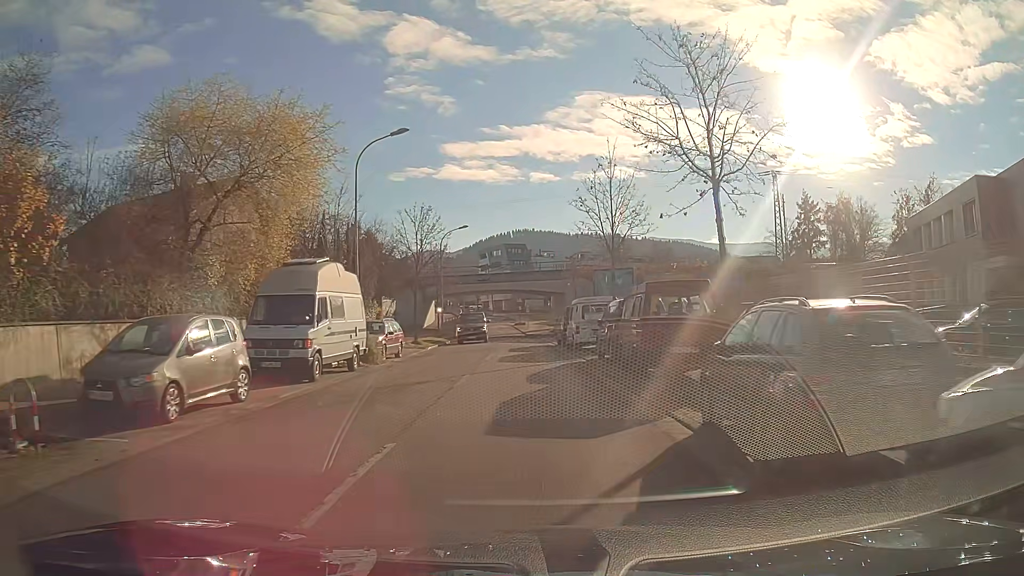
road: secondary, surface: asphalt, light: Day
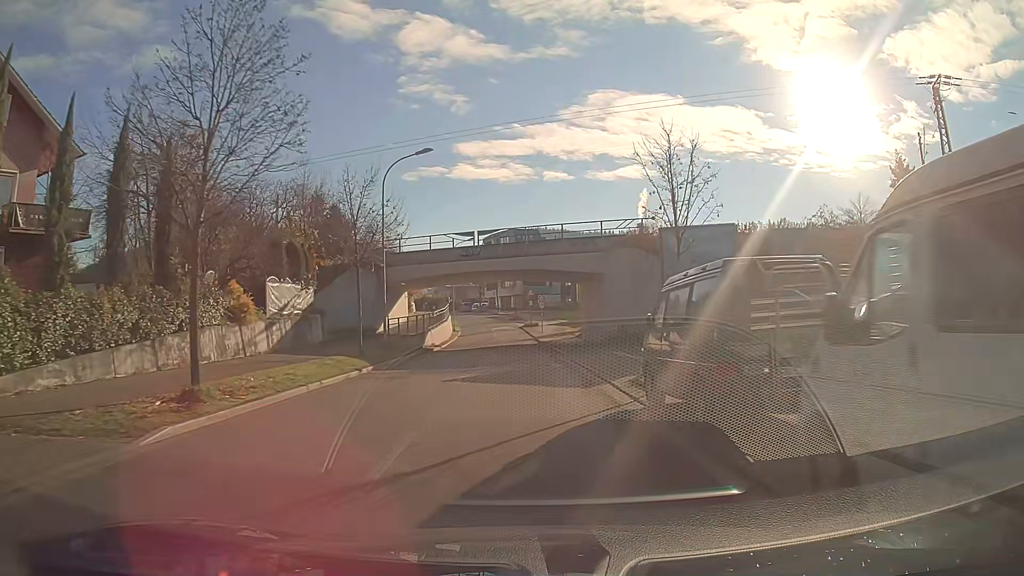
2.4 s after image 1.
(-0.3, +26.3) m; -1°
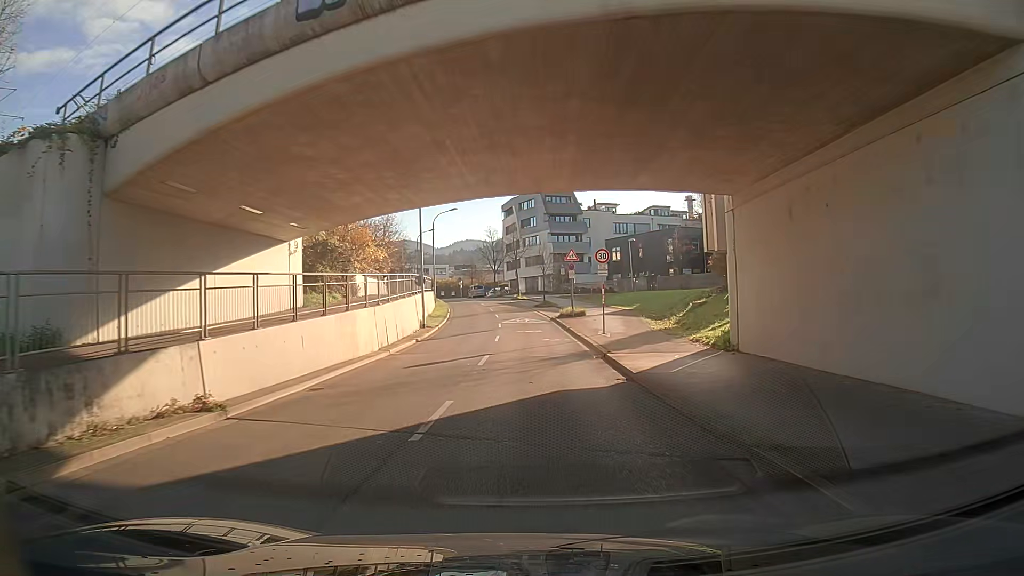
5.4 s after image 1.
(-0.8, +33.9) m; -3°
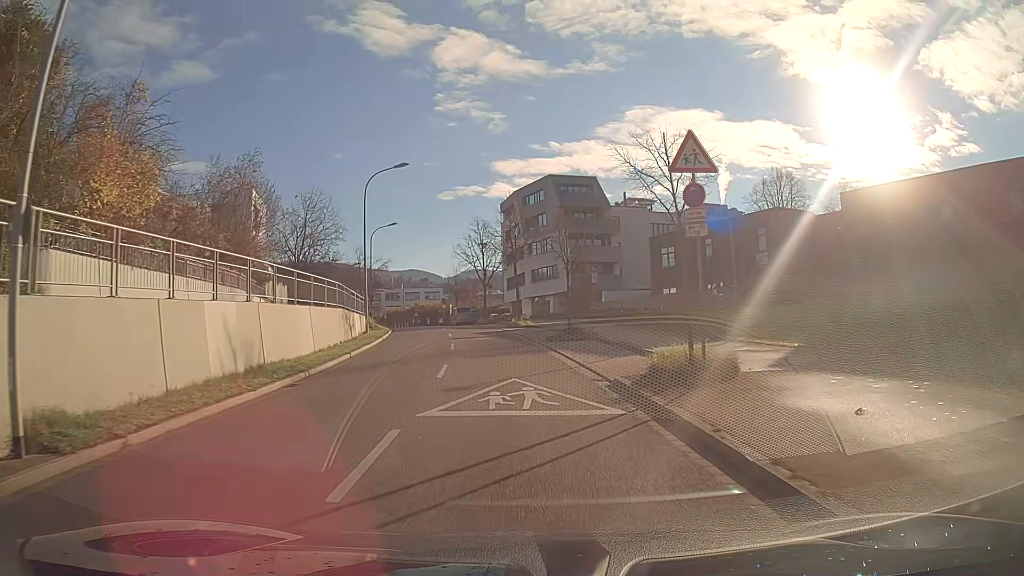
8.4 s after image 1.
(-0.6, +29.4) m; 0°
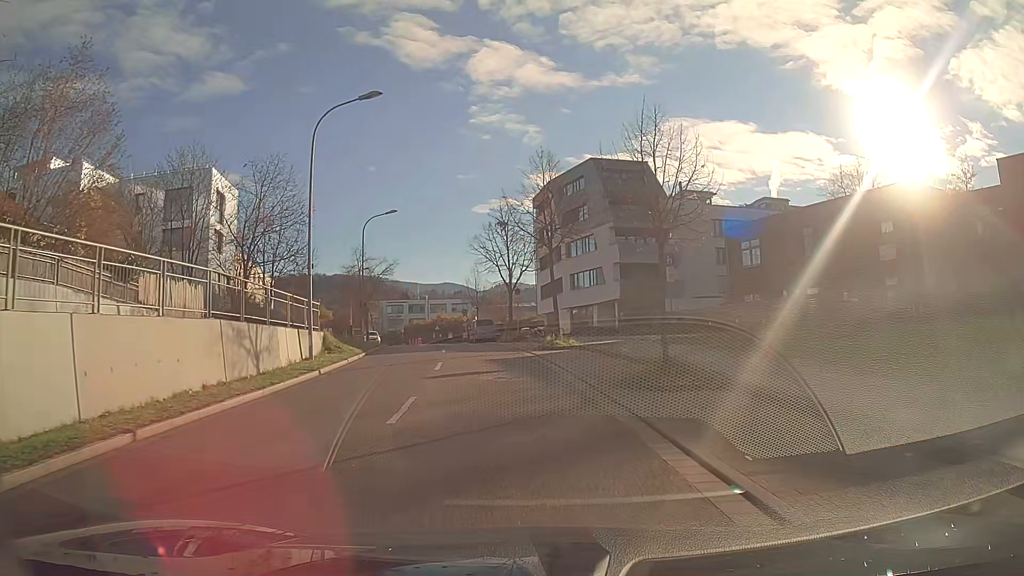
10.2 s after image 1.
(-0.3, +14.2) m; -3°
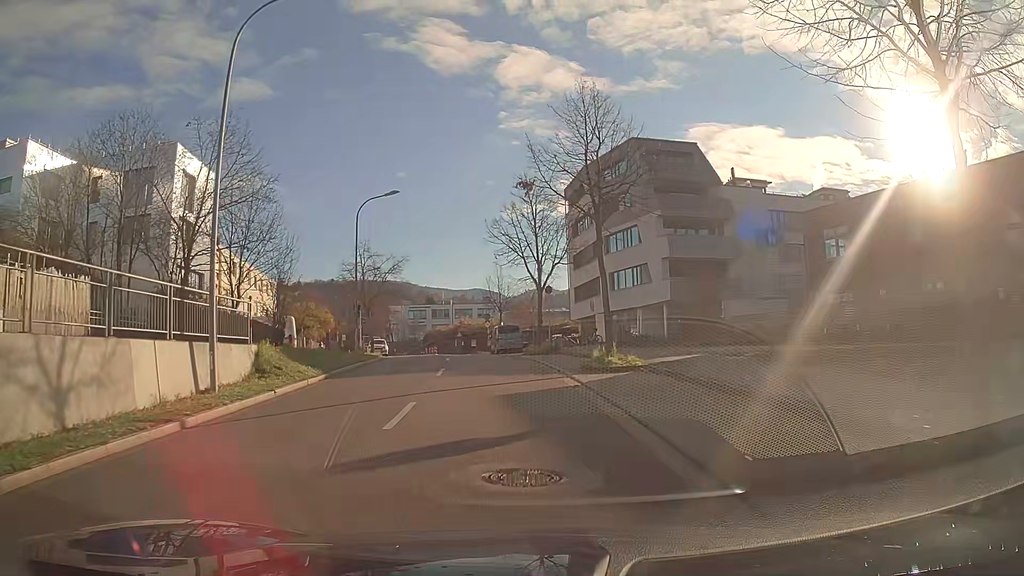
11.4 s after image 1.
(-0.2, +9.2) m; -3°
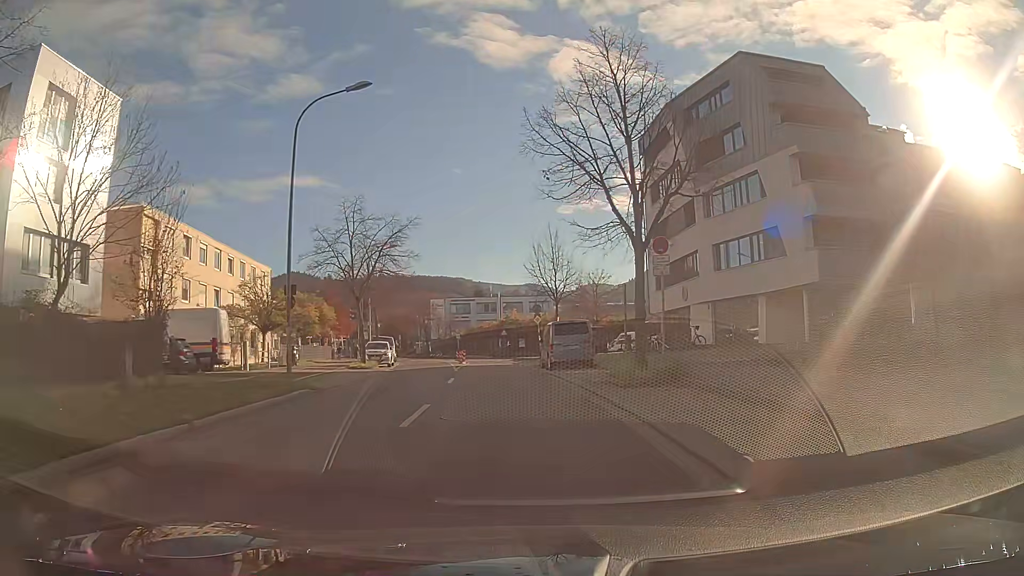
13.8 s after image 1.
(-0.7, +17.7) m; -4°
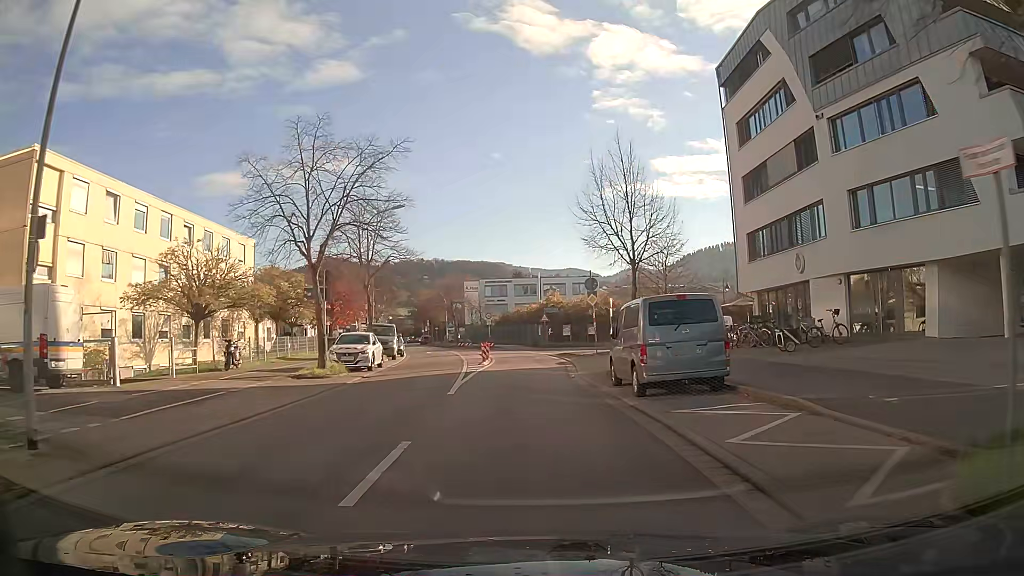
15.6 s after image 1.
(-0.4, +13.1) m; -3°
(0, +10) (0, +20) (0, +30) (-1, +40) (-3, +50) (-5, +59) (-8, +69) (-11, +79) (-13, +88) (-15, +98) m
